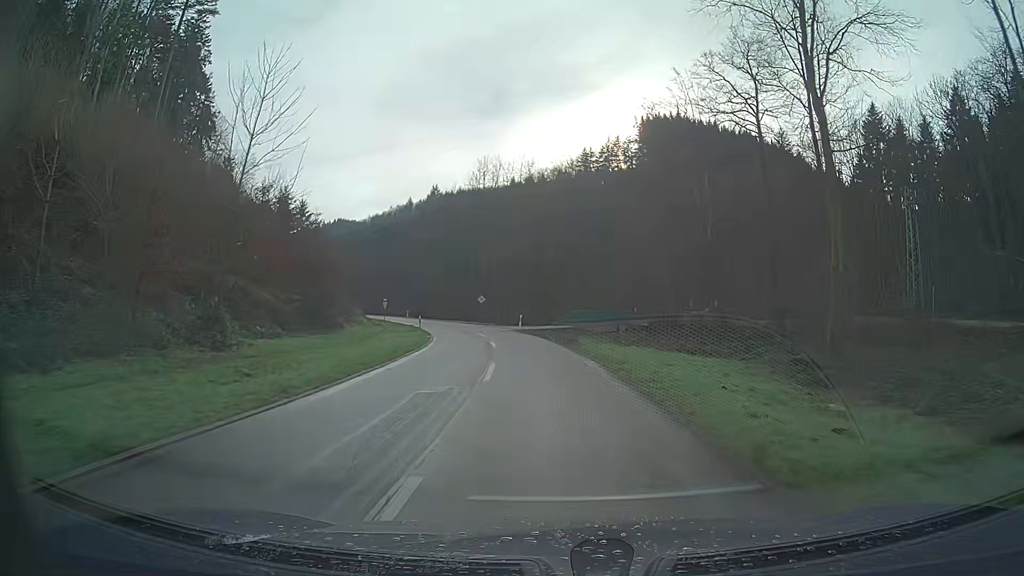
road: tertiary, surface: asphalt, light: Day
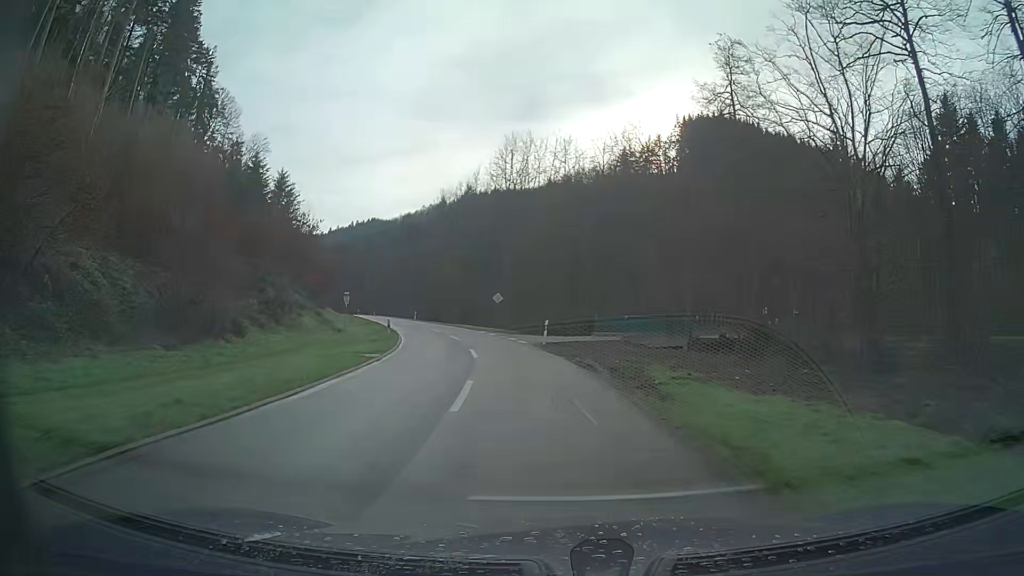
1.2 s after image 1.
(-0.4, +16.7) m; -3°
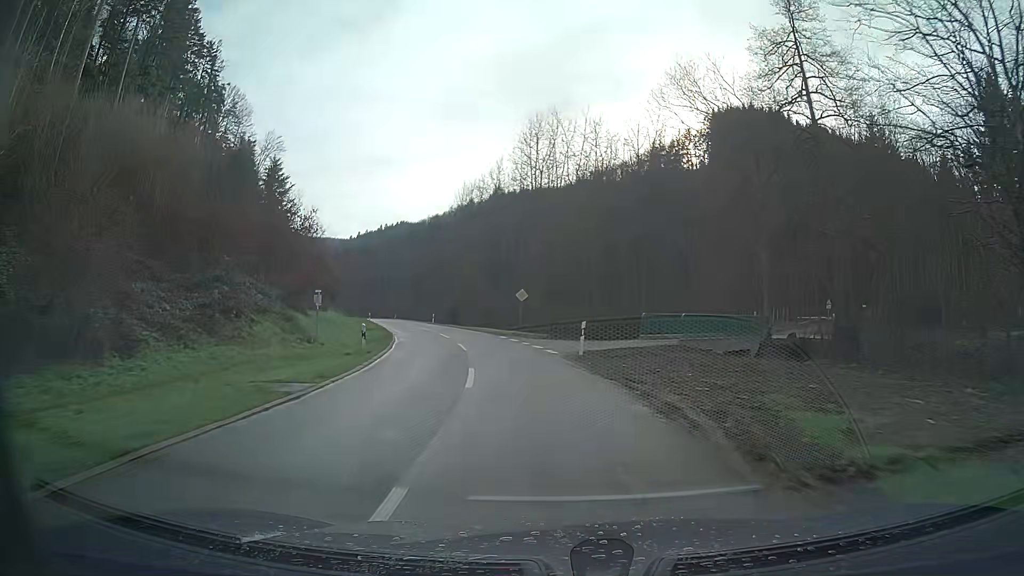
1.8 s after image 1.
(-0.2, +8.5) m; -3°
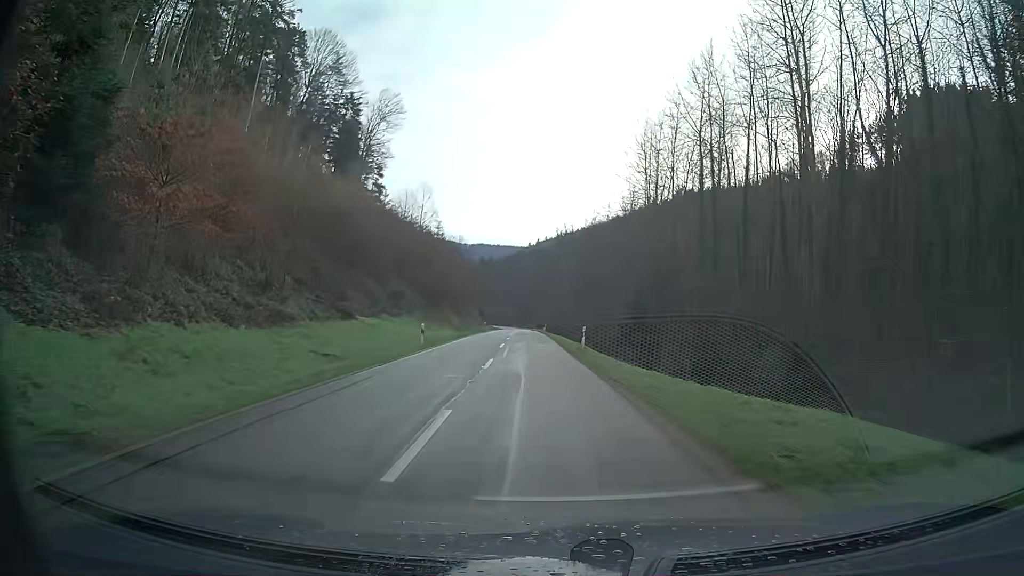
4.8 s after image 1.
(-5.7, +42.6) m; -14°
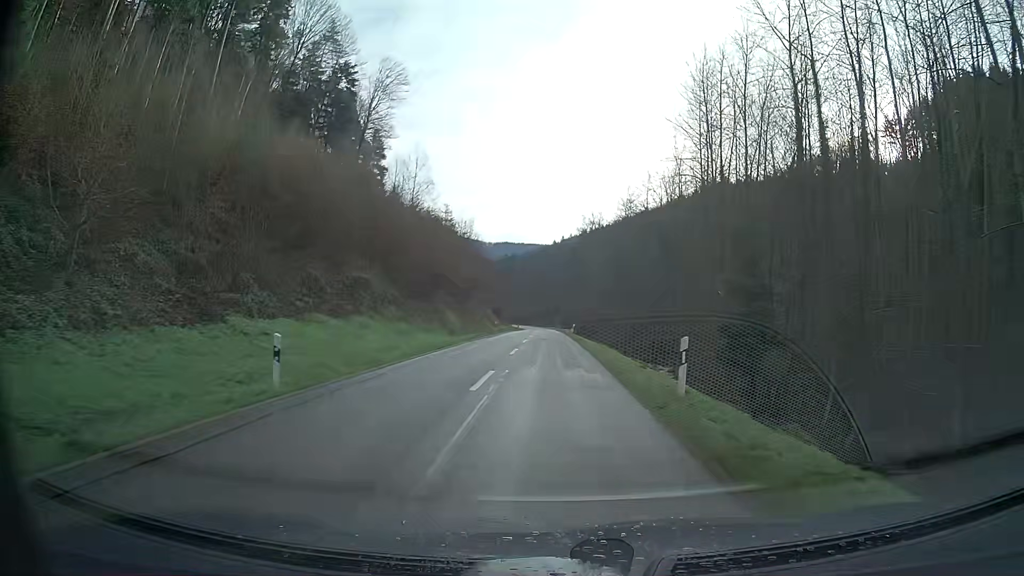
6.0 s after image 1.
(-0.3, +17.6) m; -2°
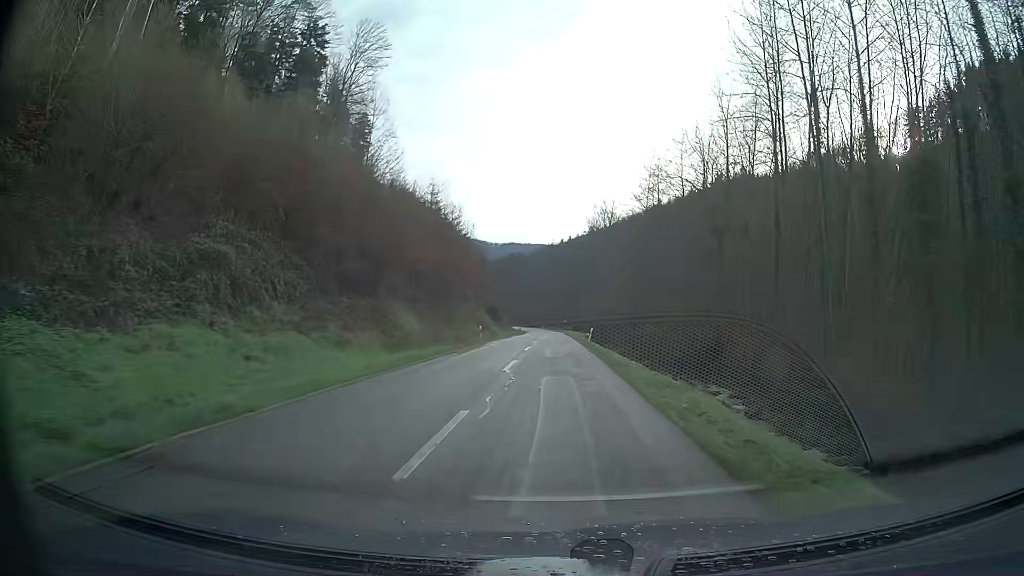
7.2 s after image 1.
(-0.4, +18.0) m; -1°
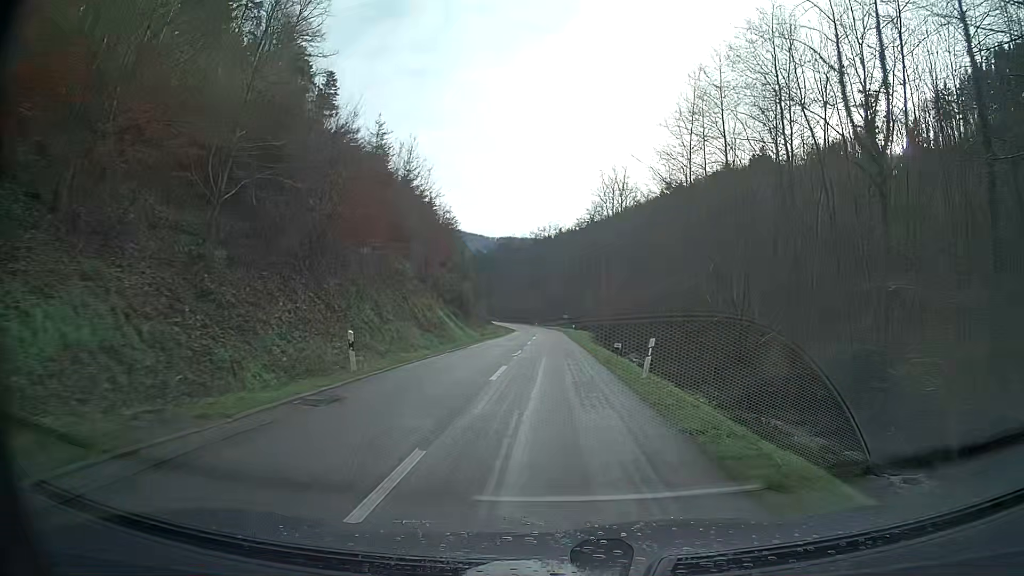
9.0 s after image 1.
(0.0, +27.2) m; -1°
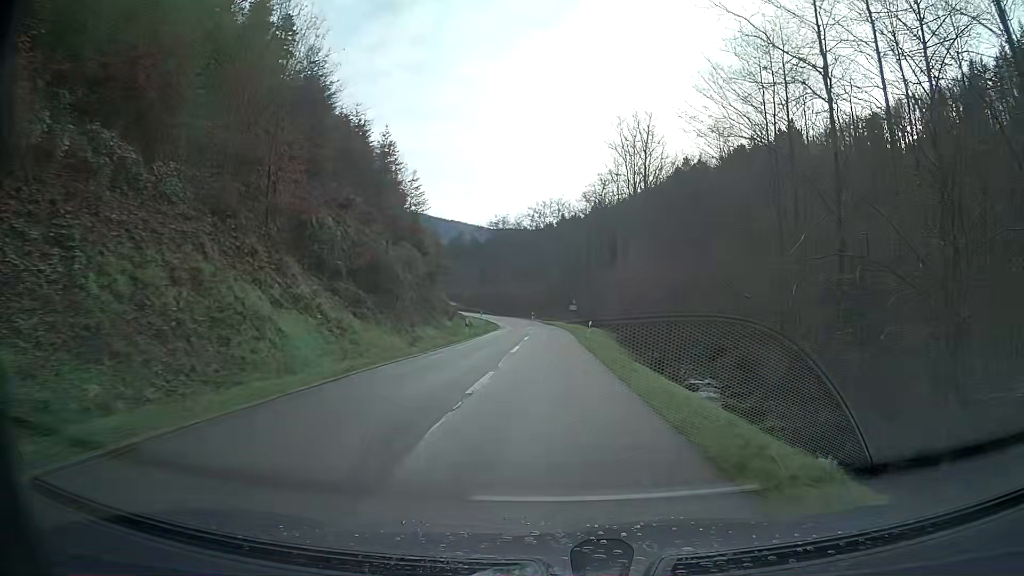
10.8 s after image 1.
(+0.2, +27.4) m; +1°
